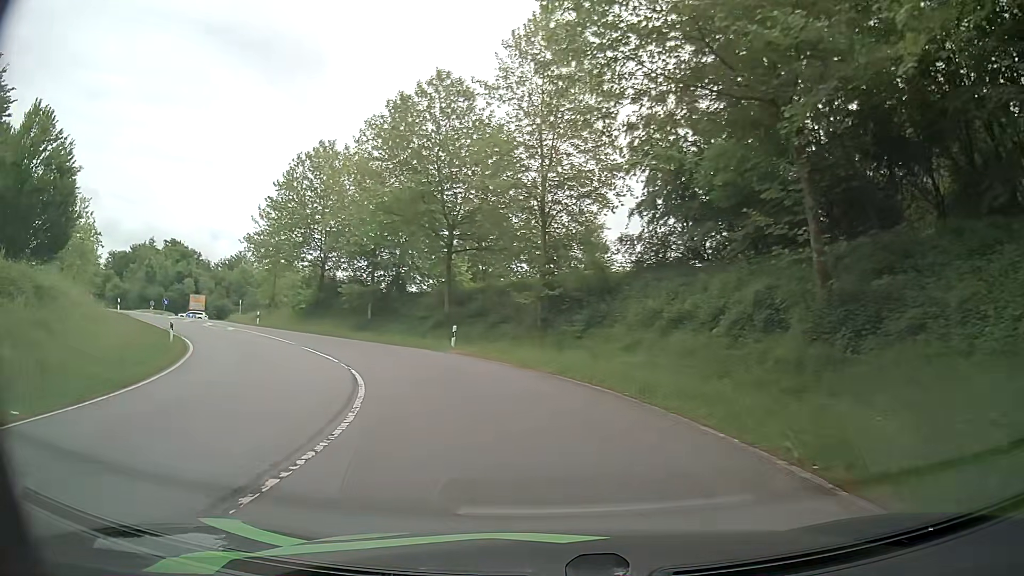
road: primary_link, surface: asphalt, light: Day
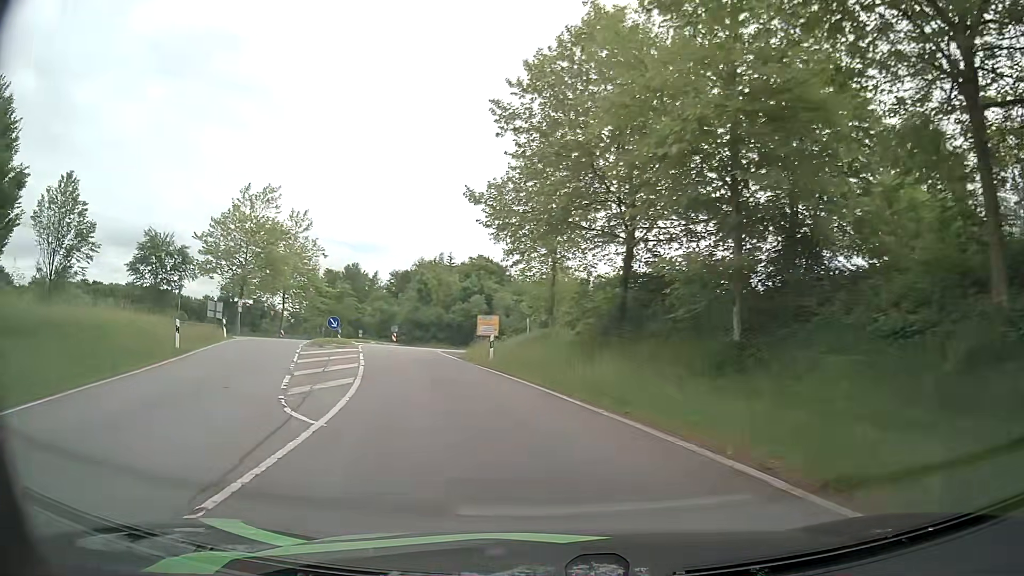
(-6.7, +26.2) m; -30°
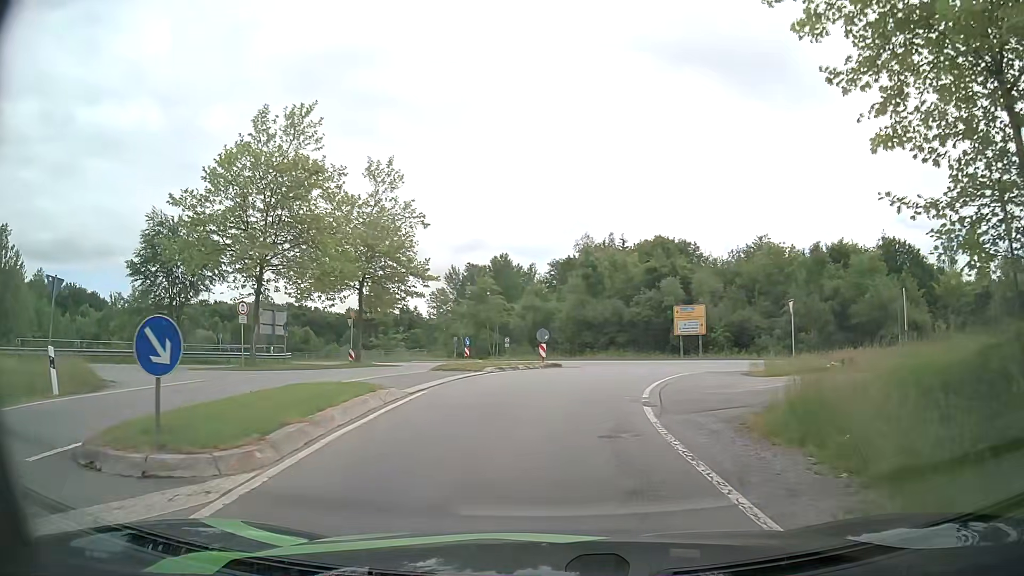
(-4.4, +24.3) m; -15°
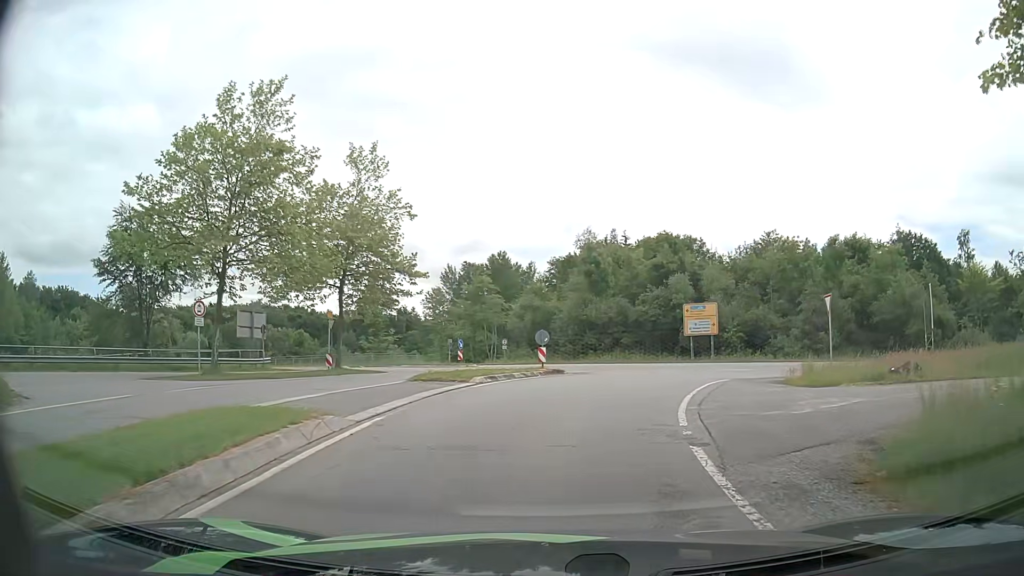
(0.0, +3.7) m; 0°
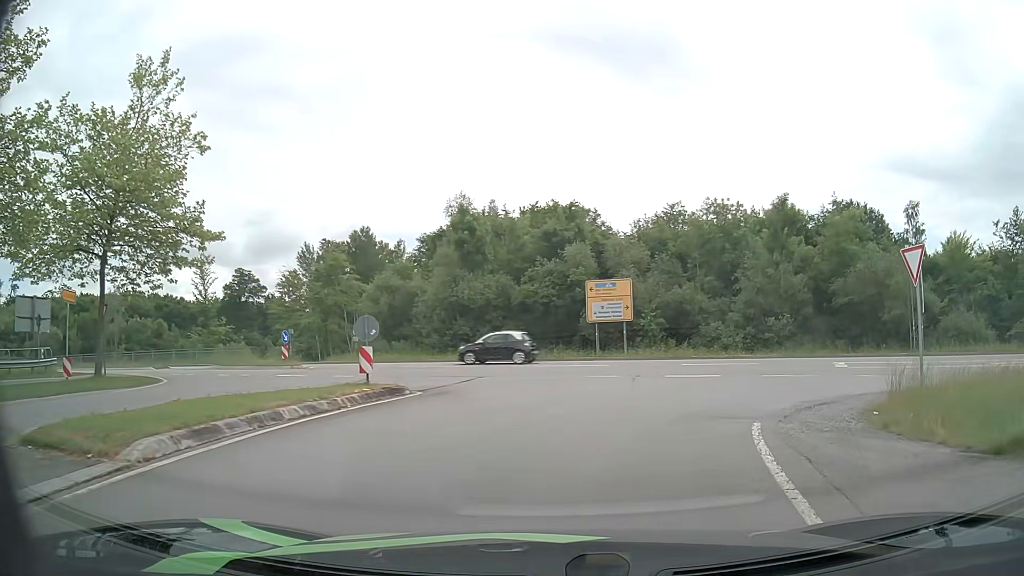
(+0.6, +12.2) m; +9°
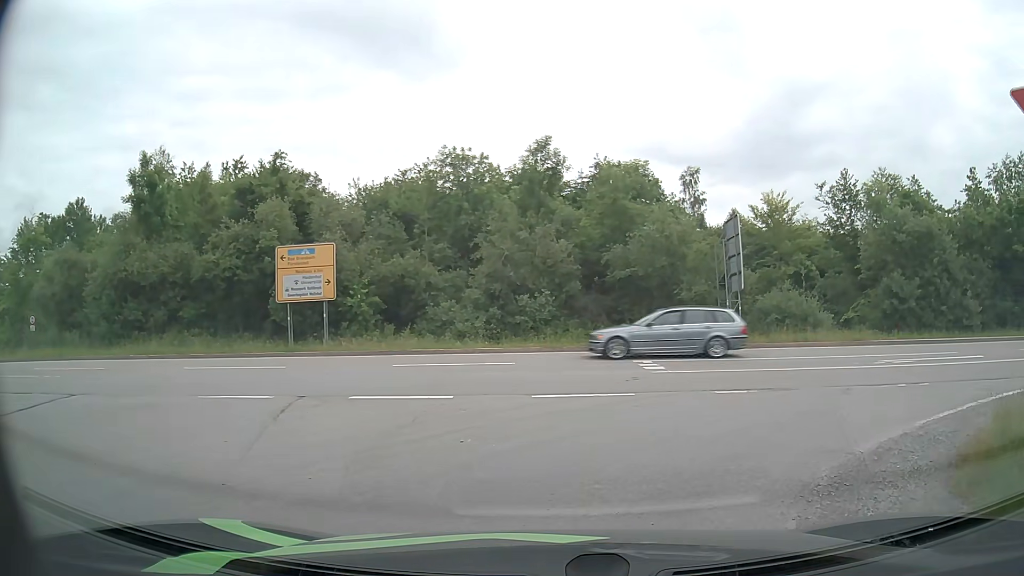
(+1.8, +9.3) m; +23°
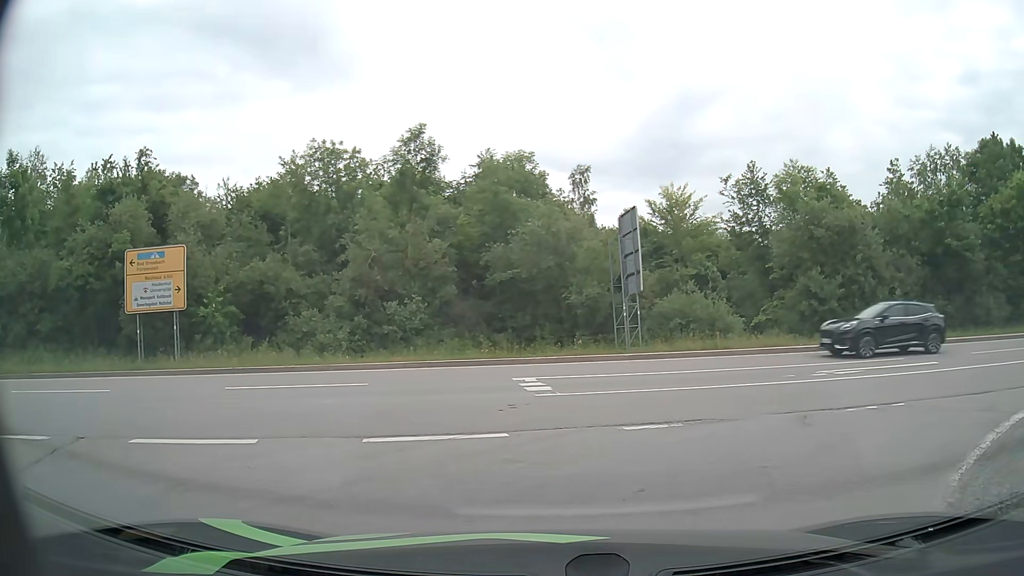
(+0.3, +3.2) m; +11°
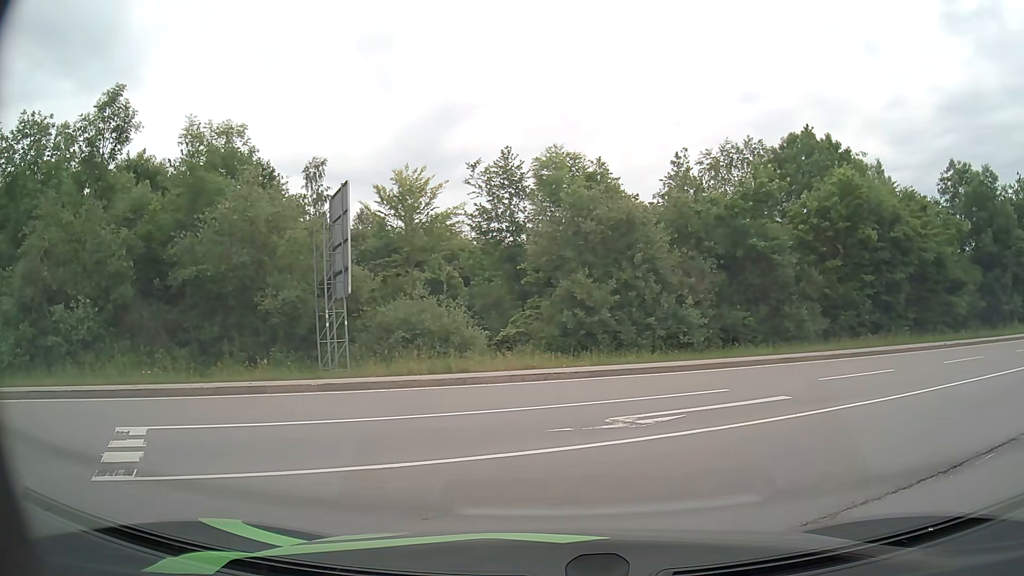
(+0.9, +5.8) m; +22°
(+3, +9) (+12, +14) (+21, +19) (+30, +23) (+39, +27) (+48, +30) (+58, +33) (+68, +35) (+77, +38) (+87, +41) m
